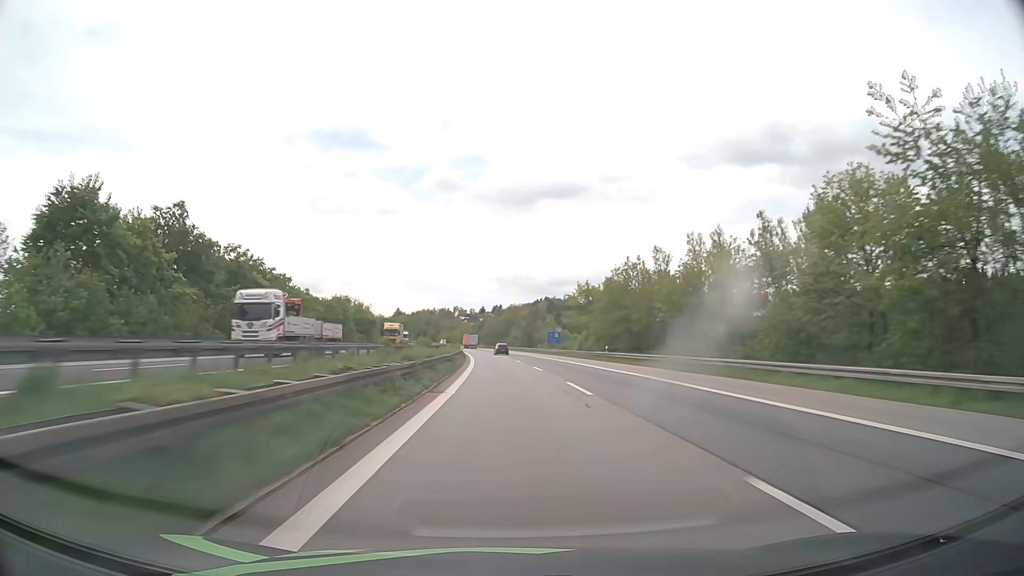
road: motorway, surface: asphalt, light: Day
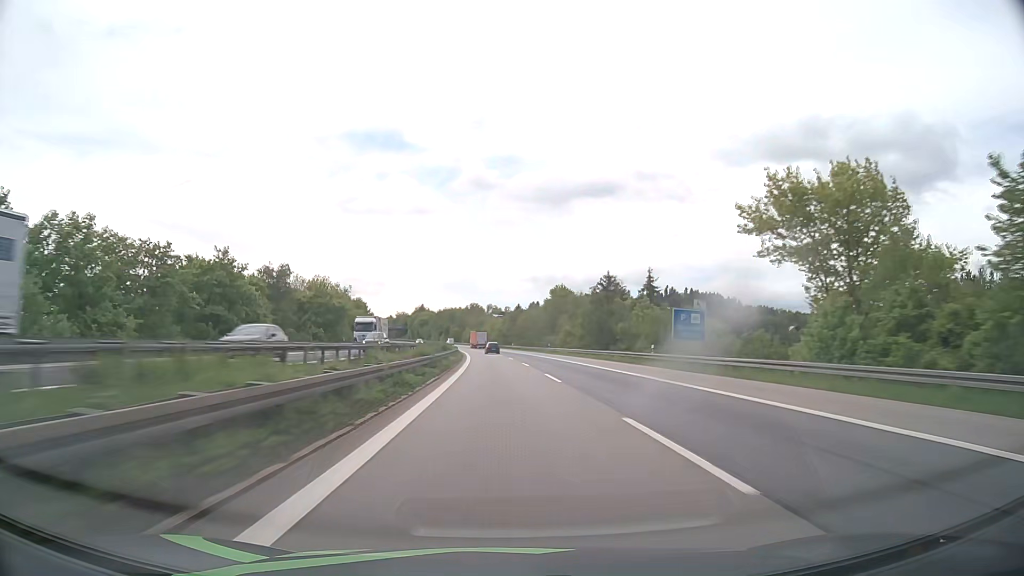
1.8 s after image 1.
(-1.6, +66.6) m; -3°
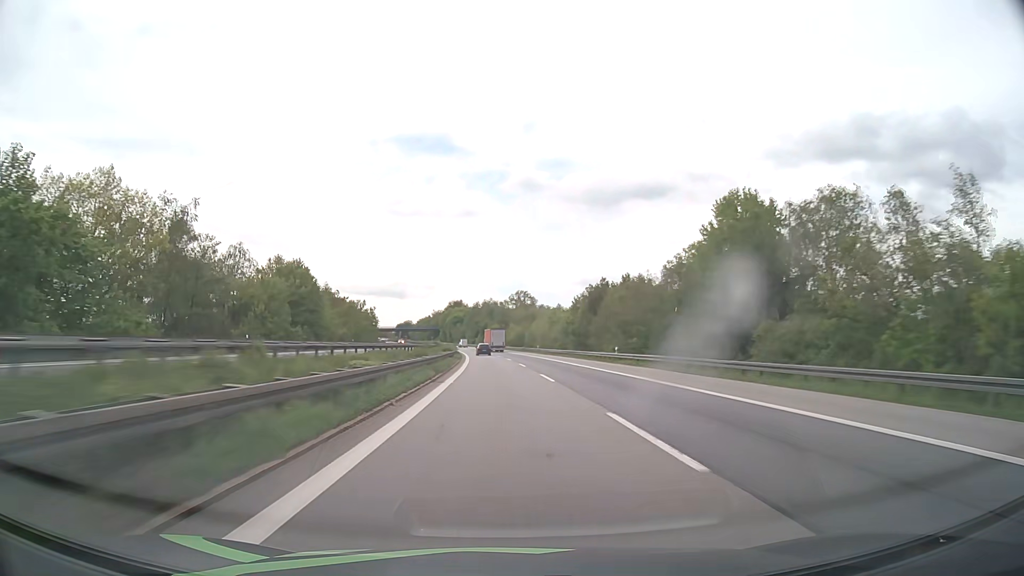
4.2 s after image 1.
(-3.4, +88.8) m; -4°
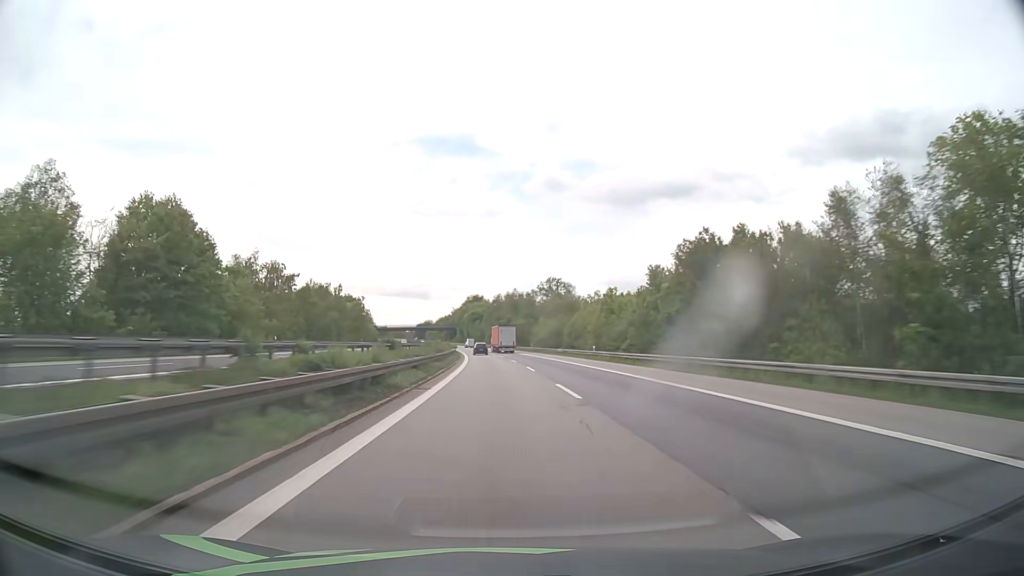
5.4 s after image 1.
(-0.8, +44.4) m; -2°
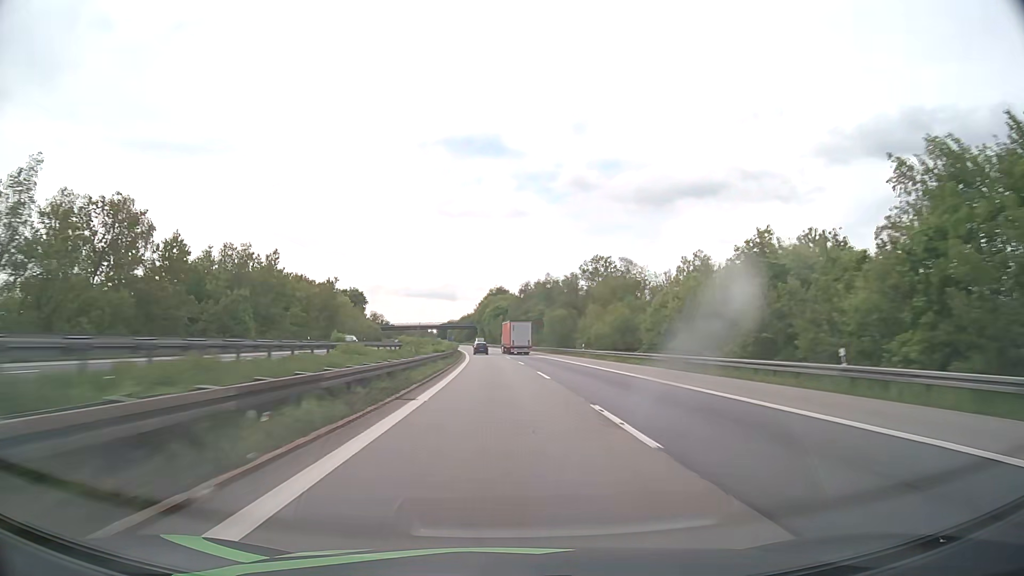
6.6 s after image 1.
(-0.9, +44.5) m; -2°
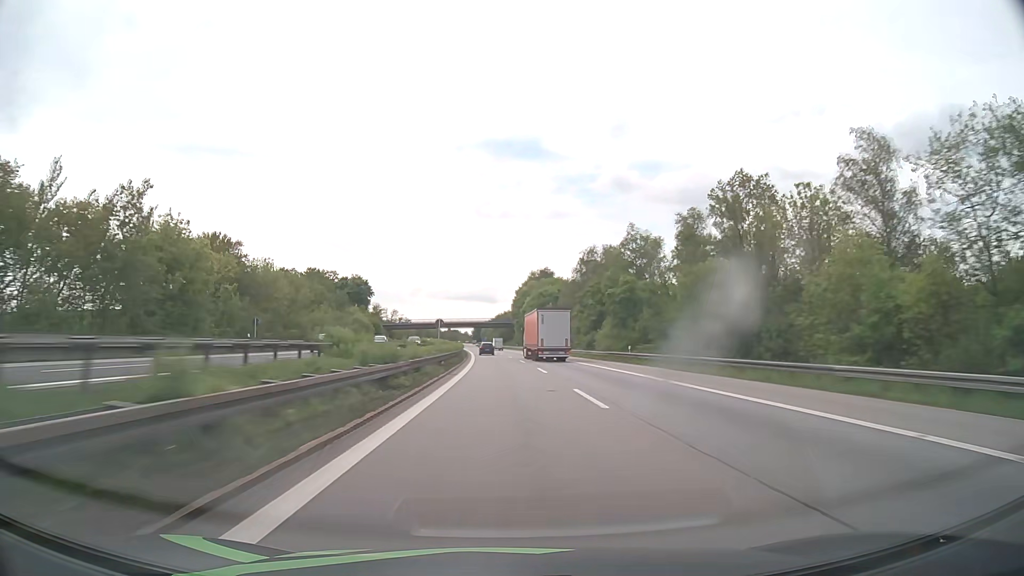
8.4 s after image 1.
(-2.0, +66.7) m; -3°
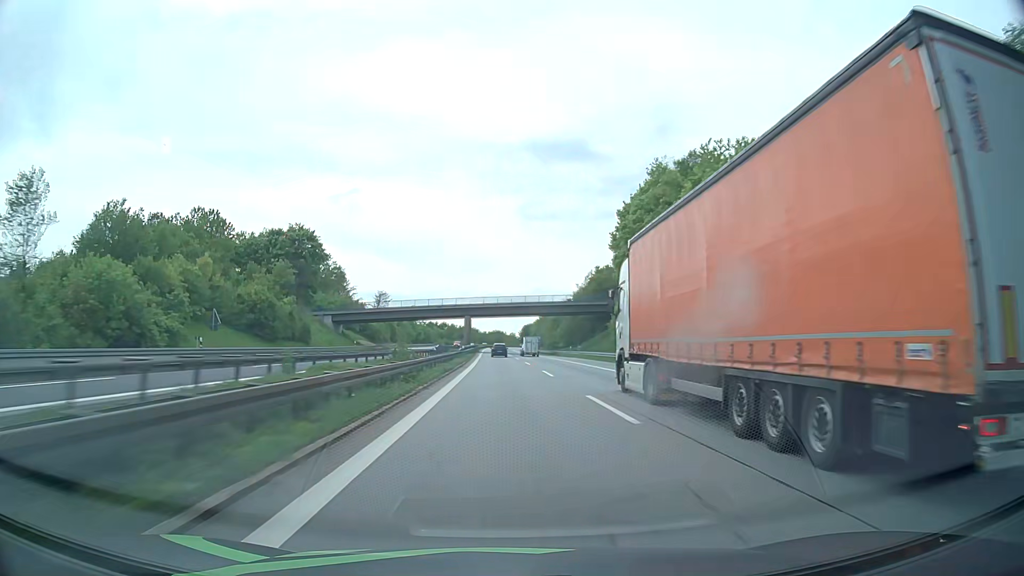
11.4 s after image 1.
(-4.4, +111.0) m; -4°
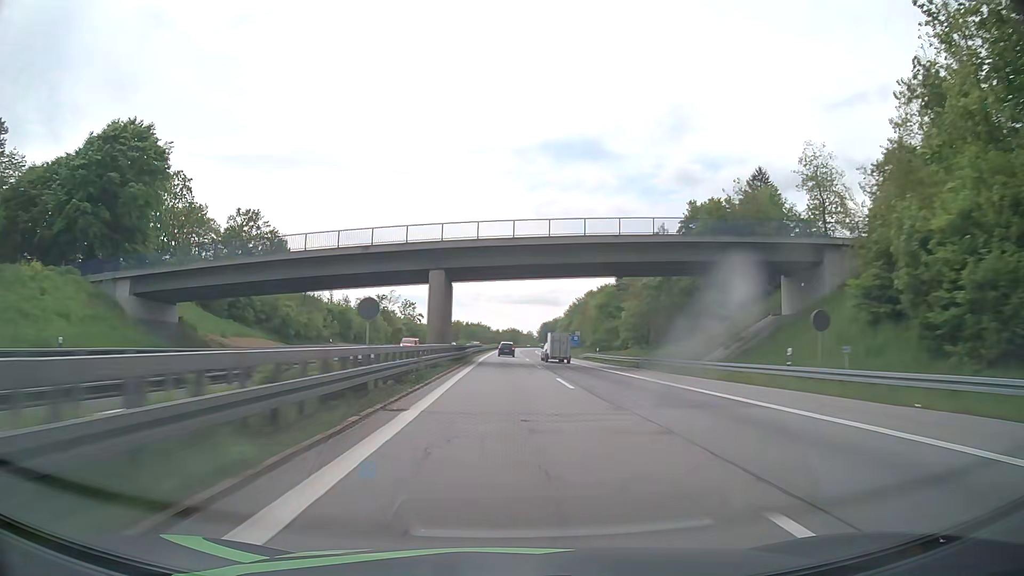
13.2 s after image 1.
(-1.0, +66.3) m; -1°
(0, +10) (0, +20) (0, +30) (0, +40) (0, +50) (0, +60) (0, +70) (0, +80) (0, +90) (0, +100) m
